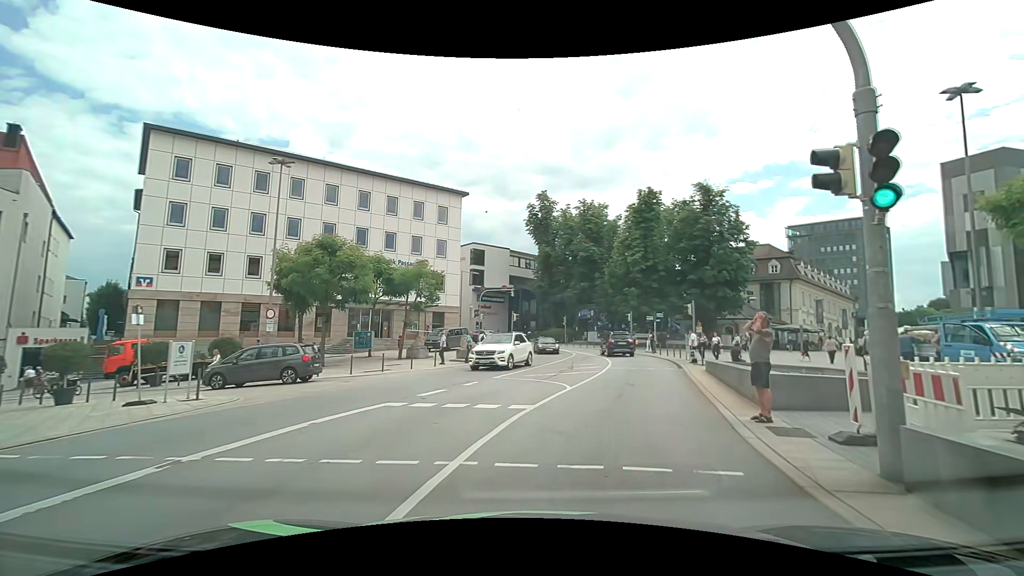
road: primary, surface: asphalt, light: Day
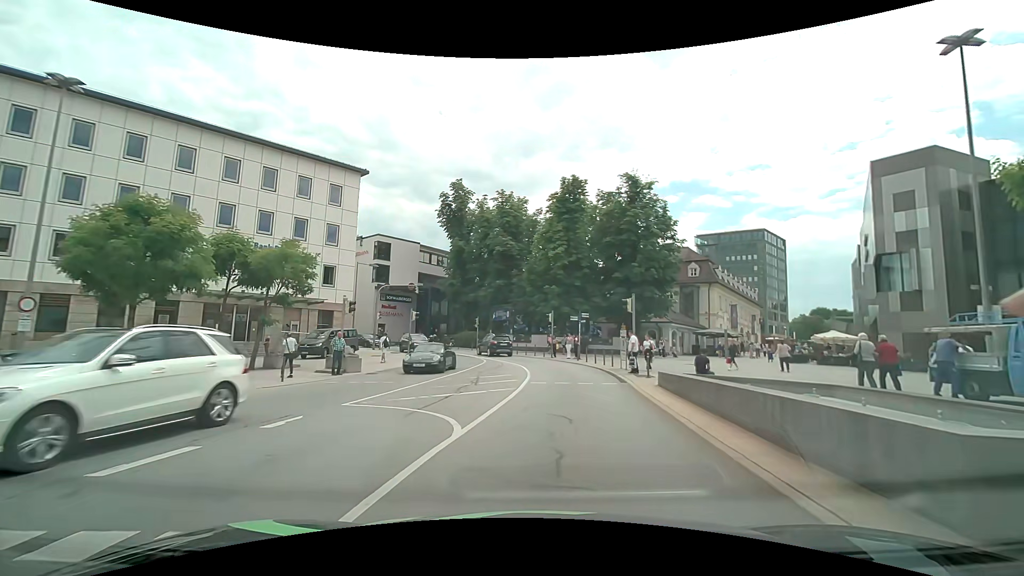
(+0.6, +7.1) m; +9°
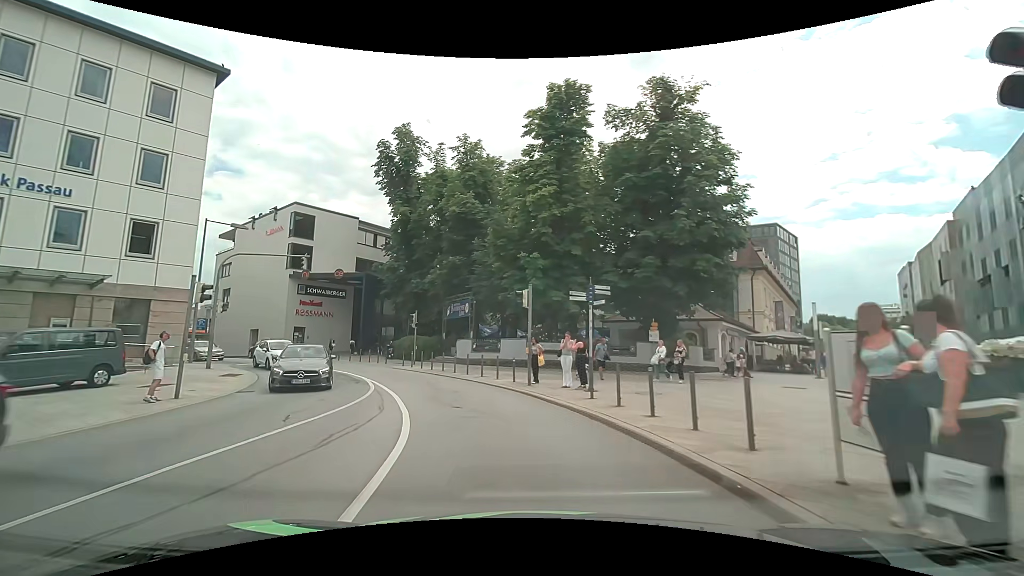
(+1.2, +19.4) m; +2°
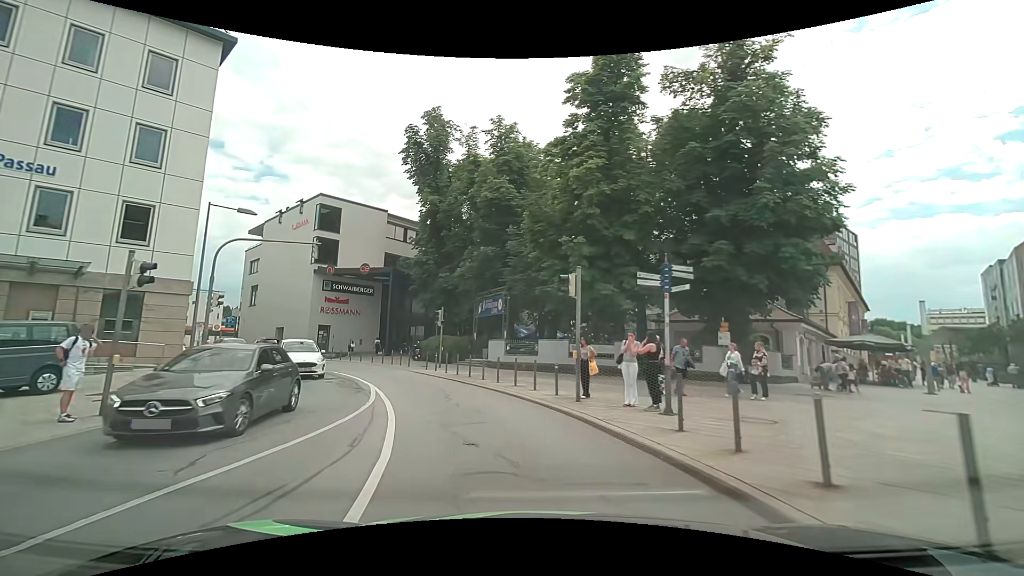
(-0.2, +4.2) m; -5°
(-1, +10) (-4, +19) (-10, +28) (-17, +35) (-24, +42) (-31, +48) (-38, +55) (-46, +62) (-53, +69) (-60, +76) m
